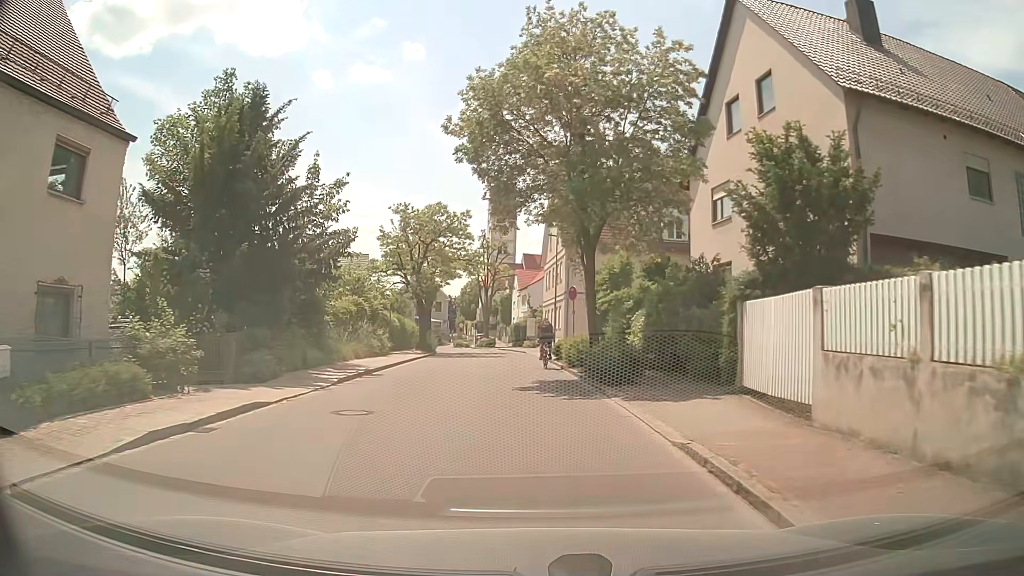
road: tertiary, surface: asphalt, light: Day
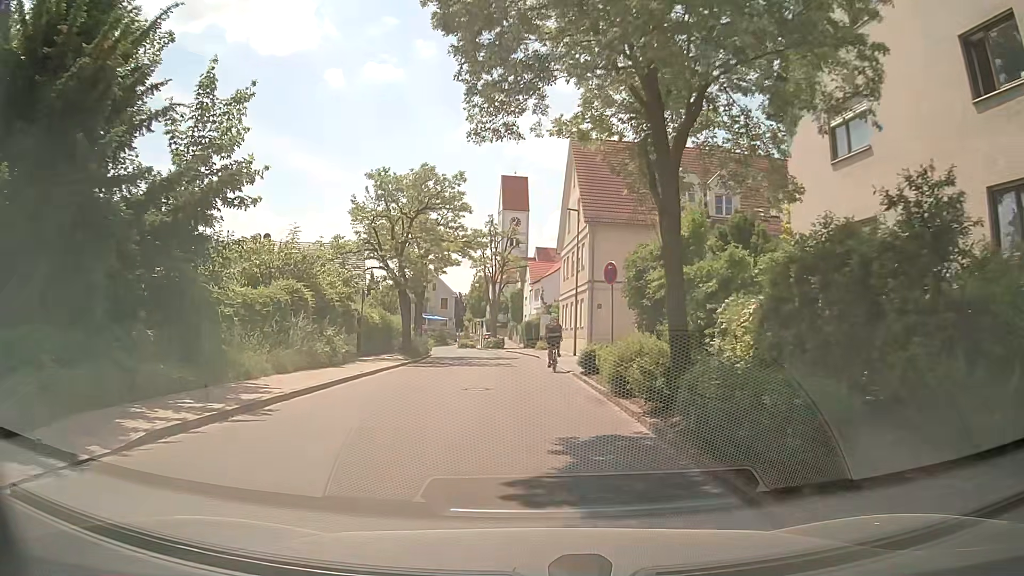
(-0.1, +9.3) m; -1°
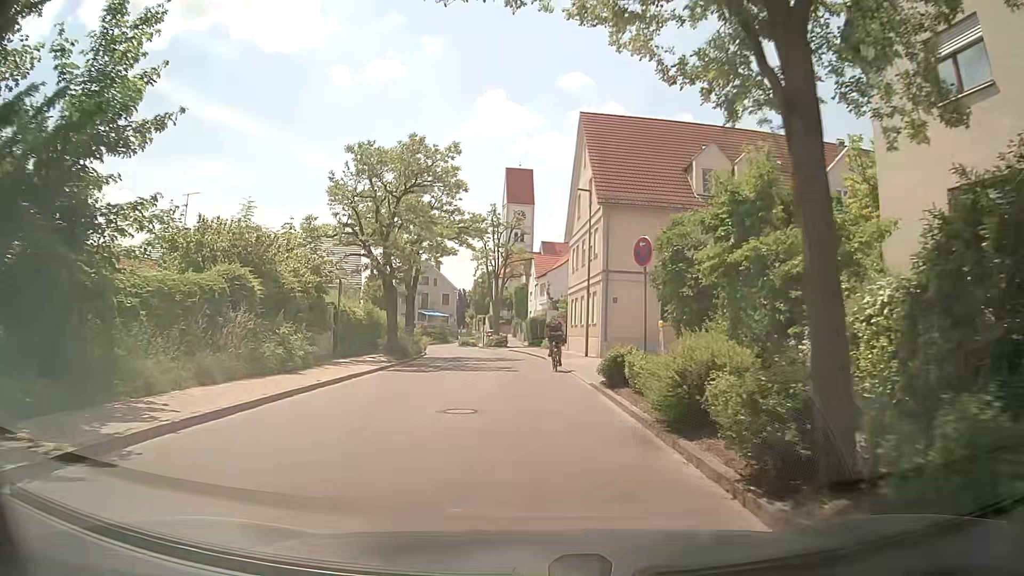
(0.0, +4.4) m; 0°
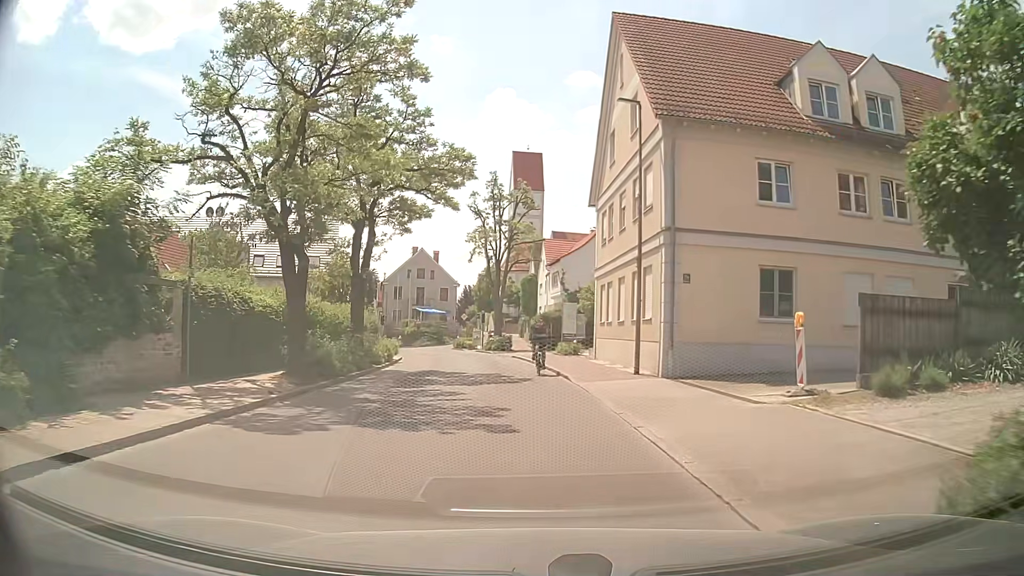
(-0.2, +12.5) m; -2°
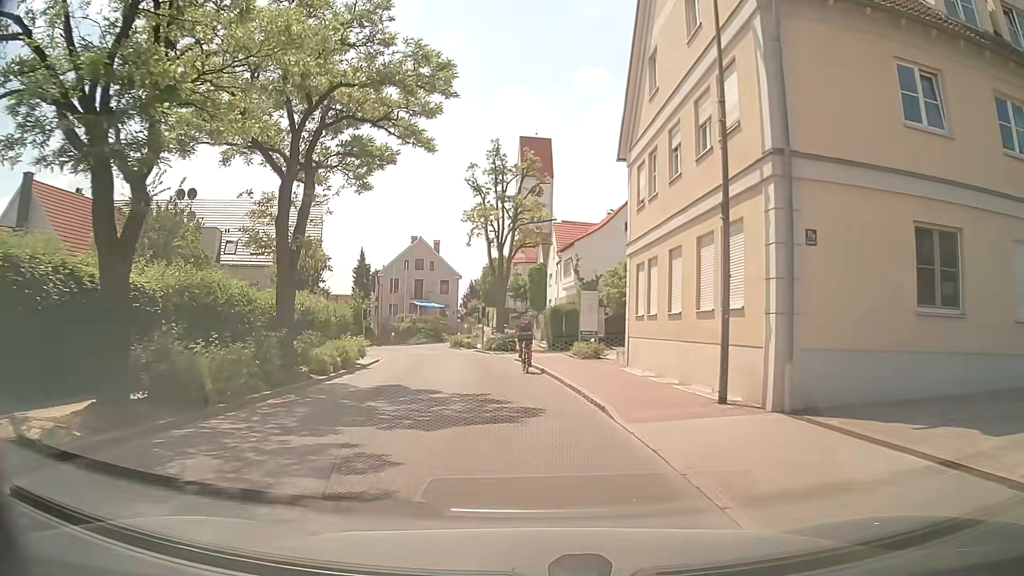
(0.0, +7.8) m; 0°
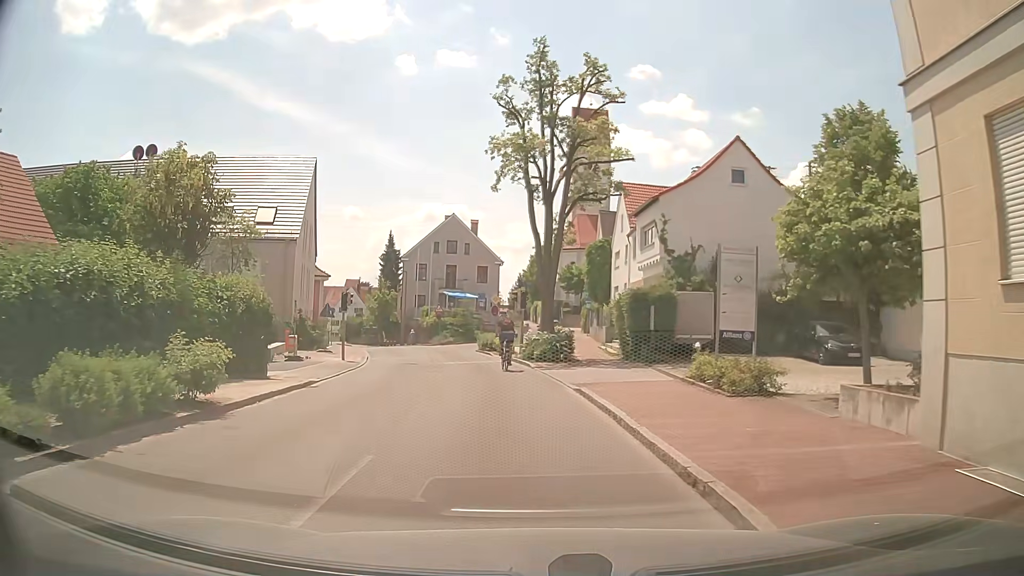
(-0.5, +15.1) m; -5°
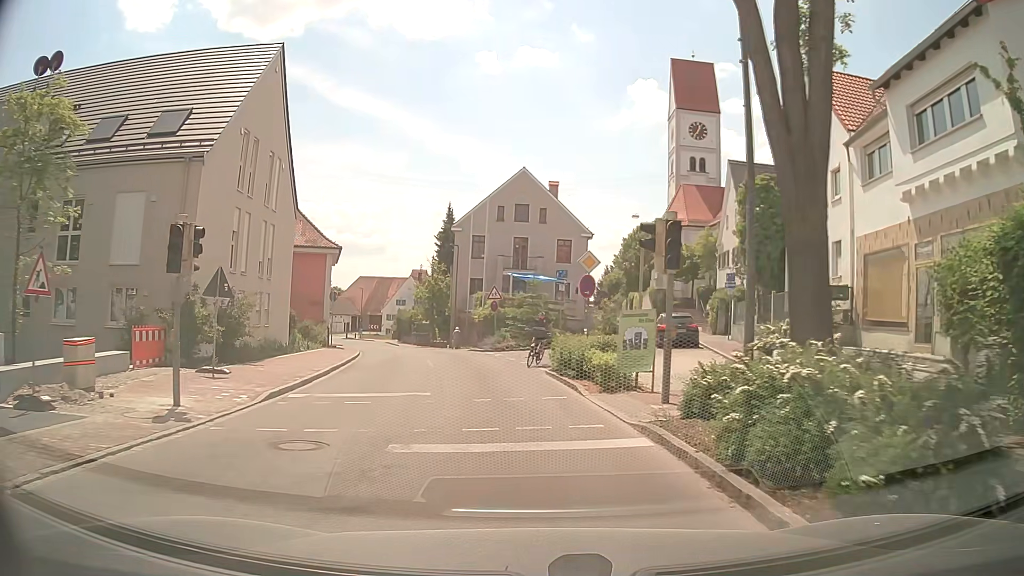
(-1.0, +19.9) m; -7°
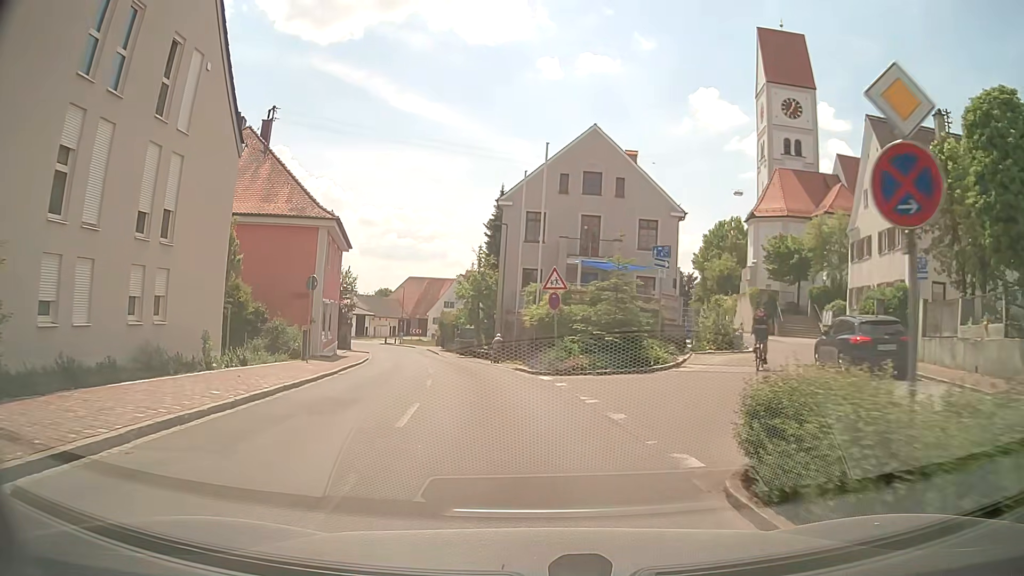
(-0.6, +13.2) m; -5°
(0, +10) (-1, +20) (-3, +30) (-5, +40) (-7, +49) (-9, +59) (-11, +69) (-13, +79) (-18, +87) (-25, +94) m
